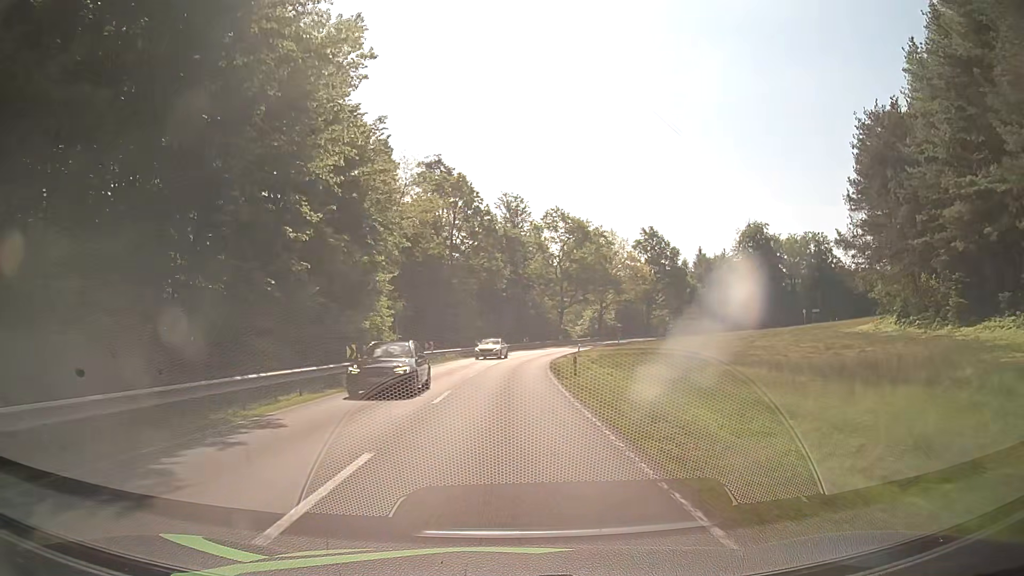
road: secondary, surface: asphalt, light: Day
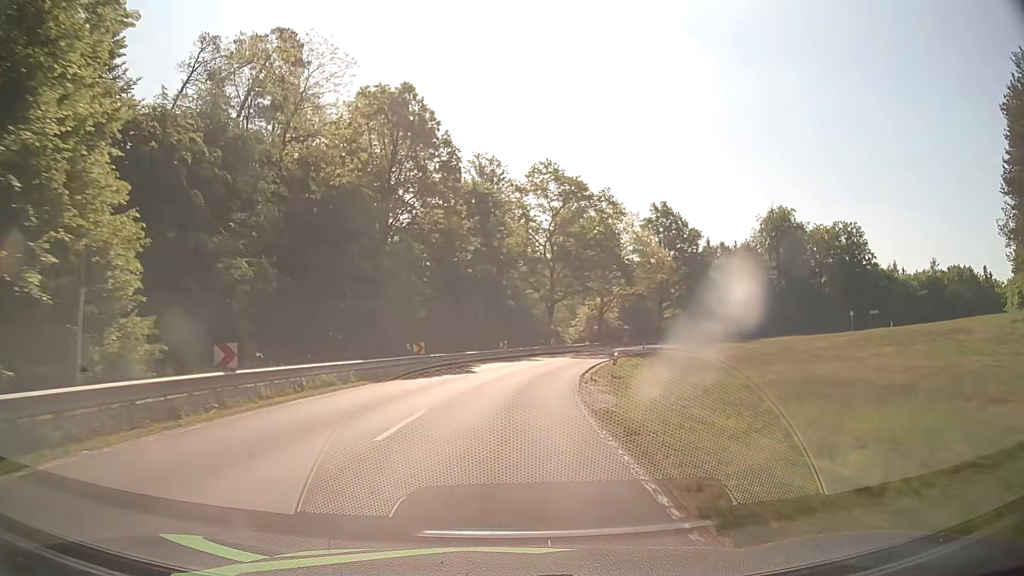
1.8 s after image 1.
(+0.6, +28.4) m; +3°
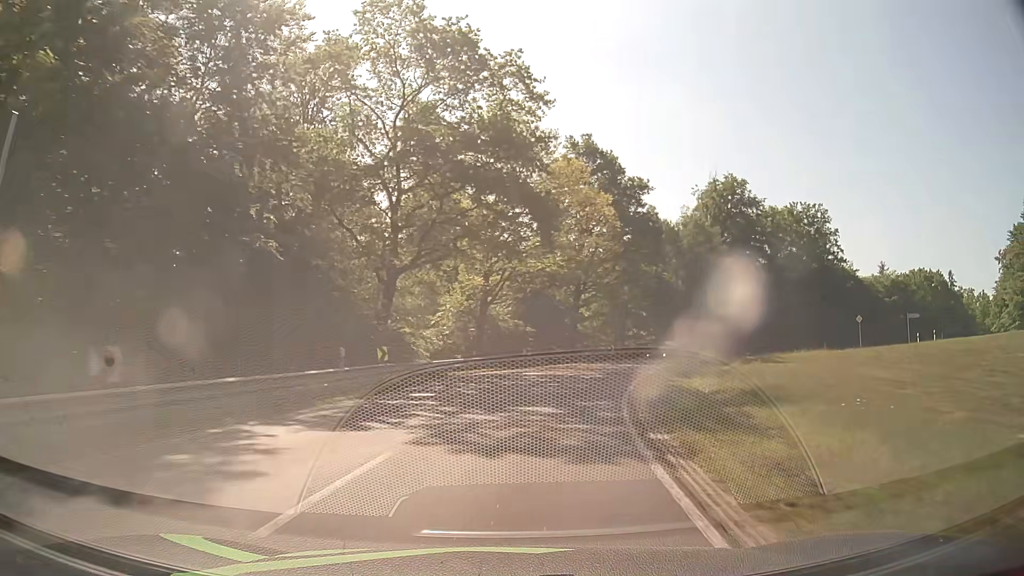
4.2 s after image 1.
(+3.1, +37.7) m; +12°
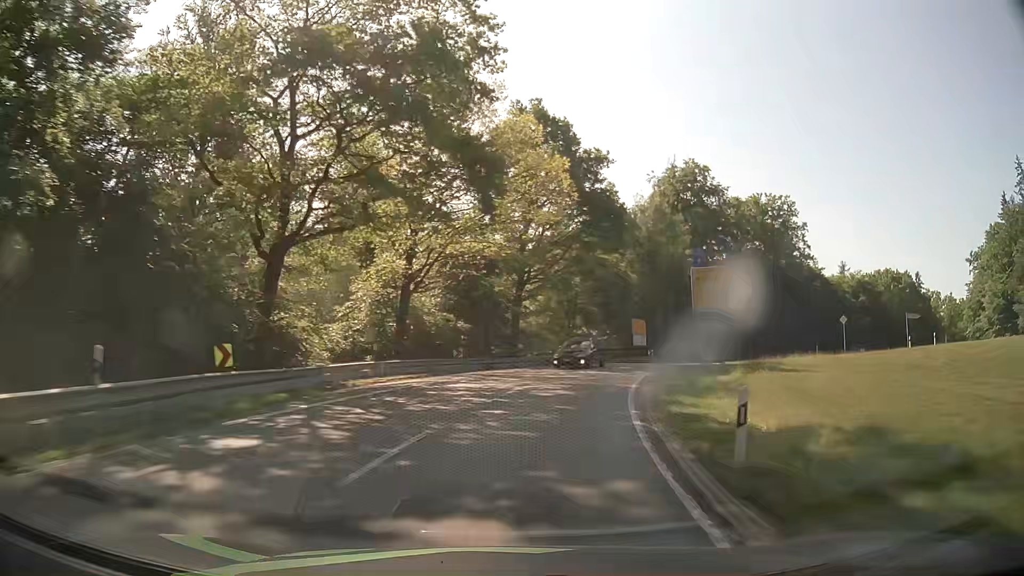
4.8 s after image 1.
(+0.4, +9.4) m; +5°
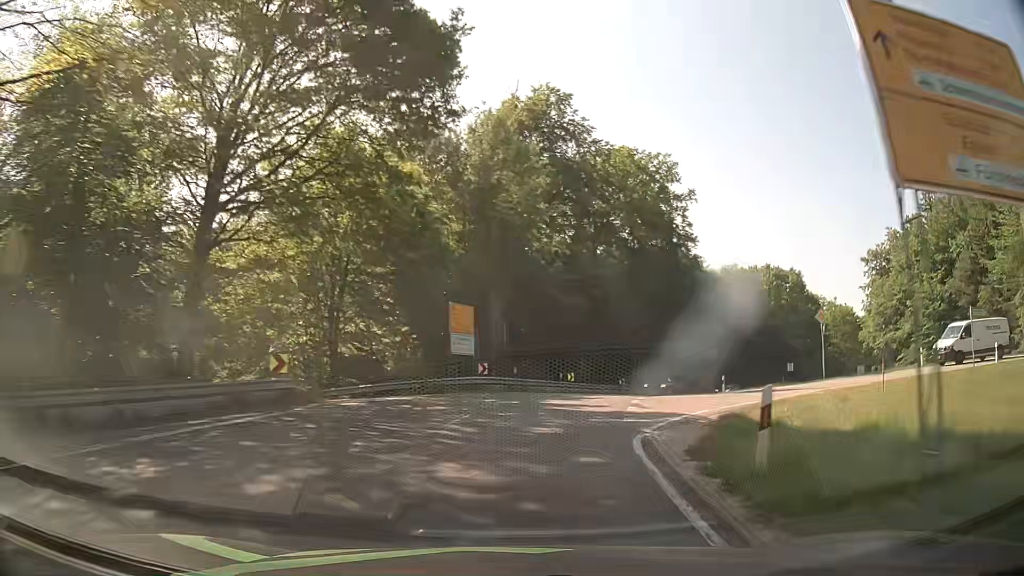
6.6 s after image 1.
(+4.3, +27.9) m; +18°
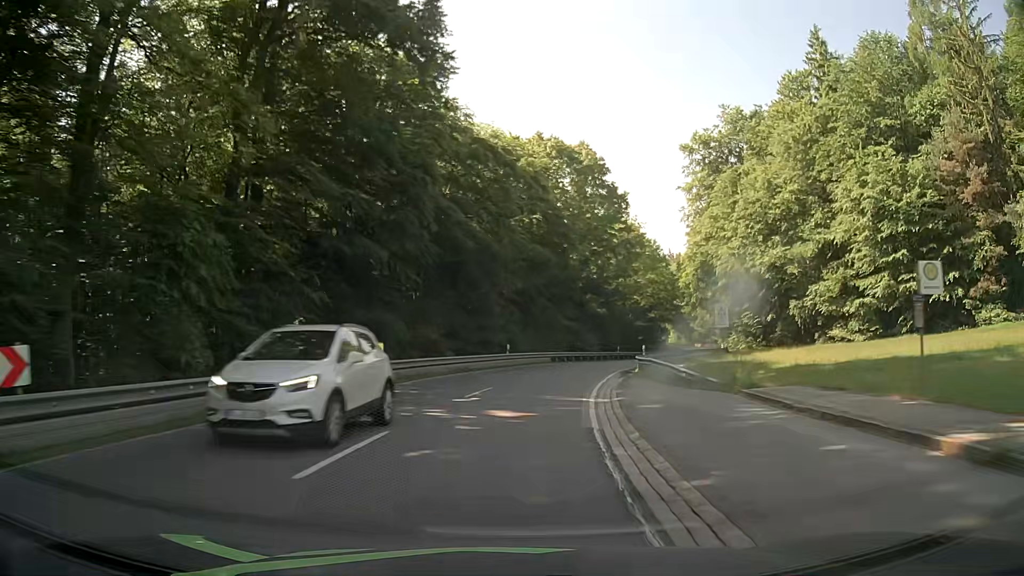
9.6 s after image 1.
(+11.7, +46.2) m; +25°
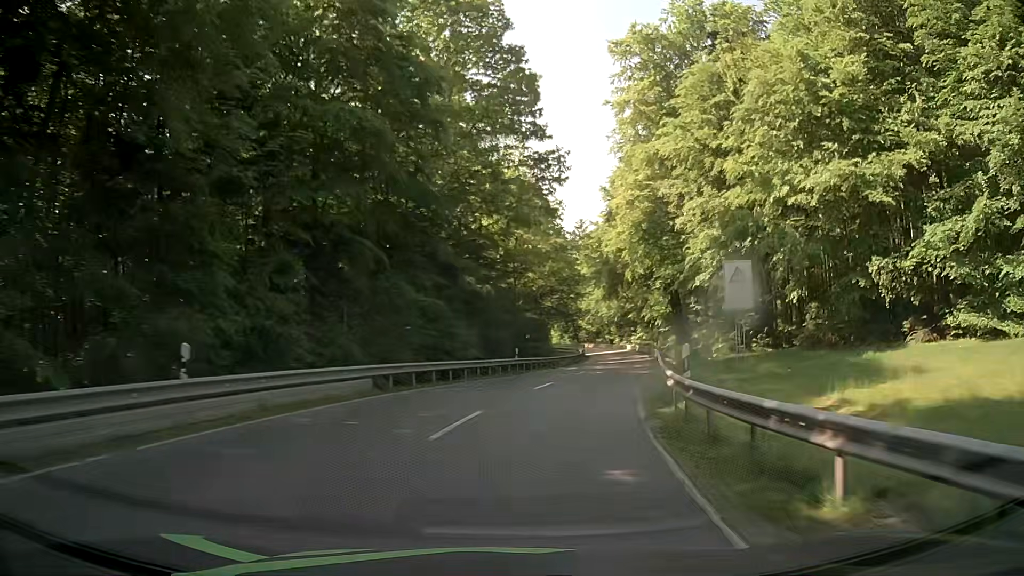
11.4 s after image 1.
(+3.0, +29.9) m; +11°
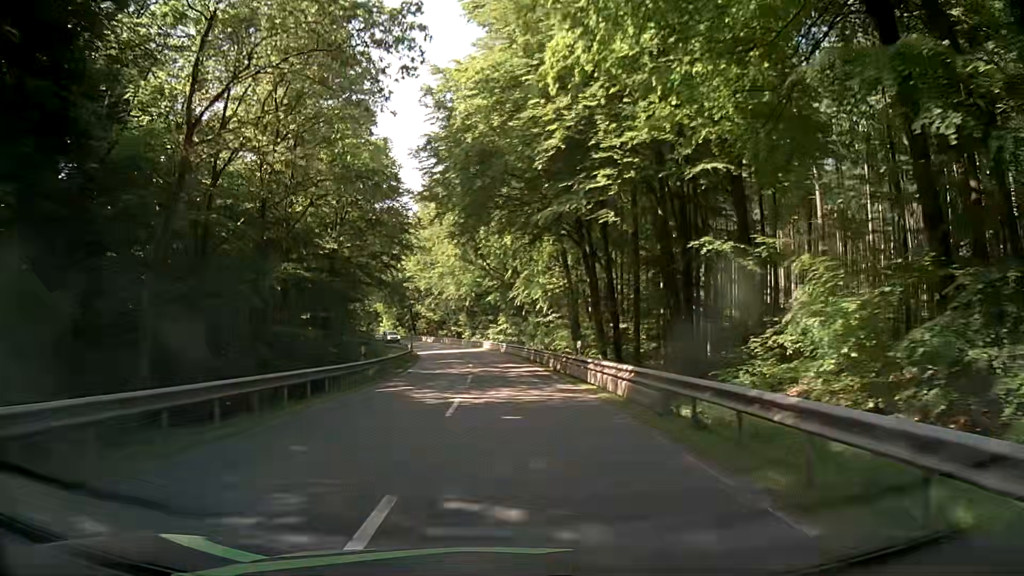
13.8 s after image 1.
(+5.8, +39.1) m; +12°
(0, +10) (0, +20) (0, +30) (0, +40) (-1, +50) (-2, +60) (-3, +70) (-5, +80) (-7, +89) (-10, +99) m
